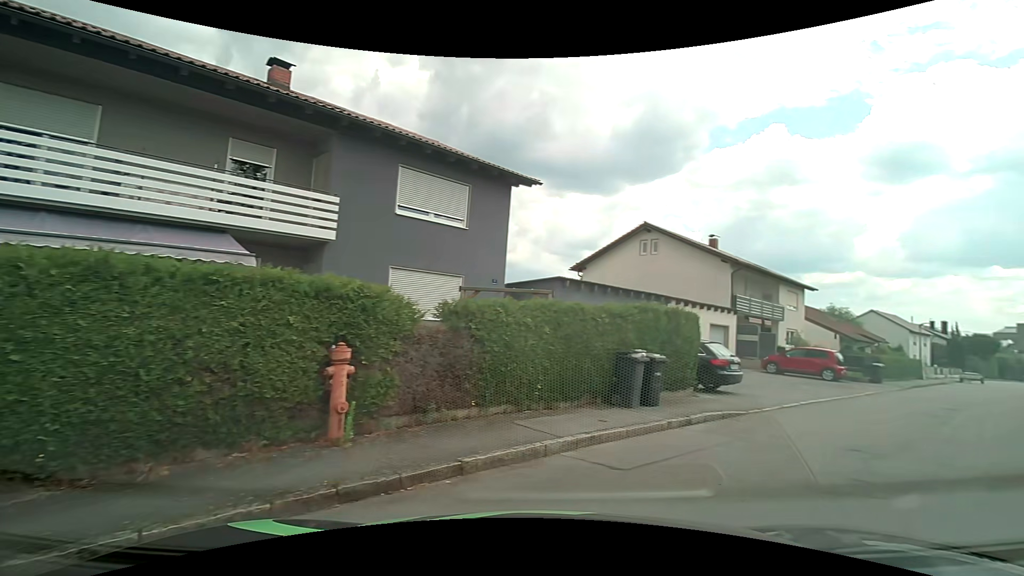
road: residential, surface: asphalt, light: Day
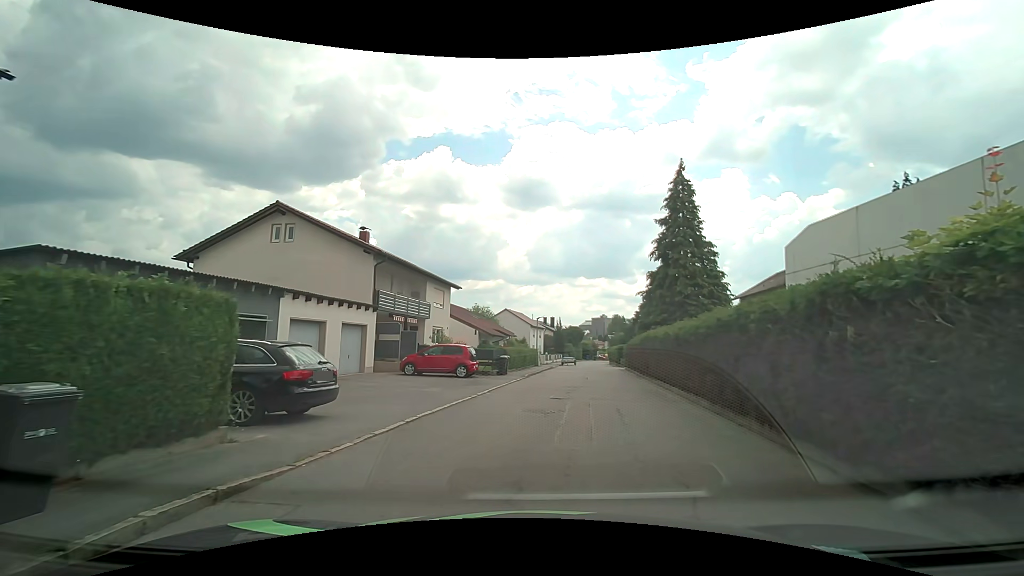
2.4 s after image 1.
(+2.1, +4.7) m; +38°
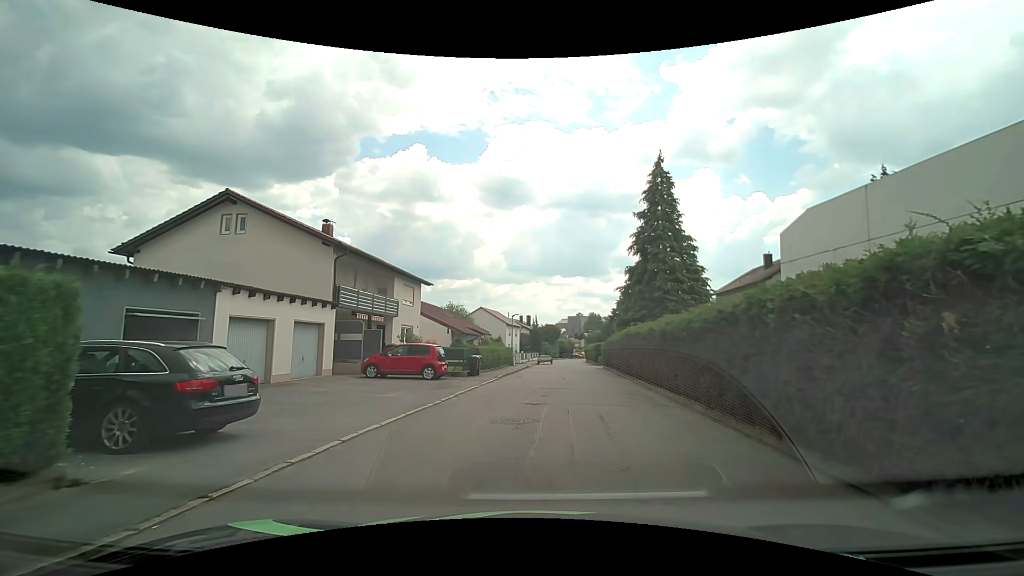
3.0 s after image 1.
(0.0, +1.7) m; +1°
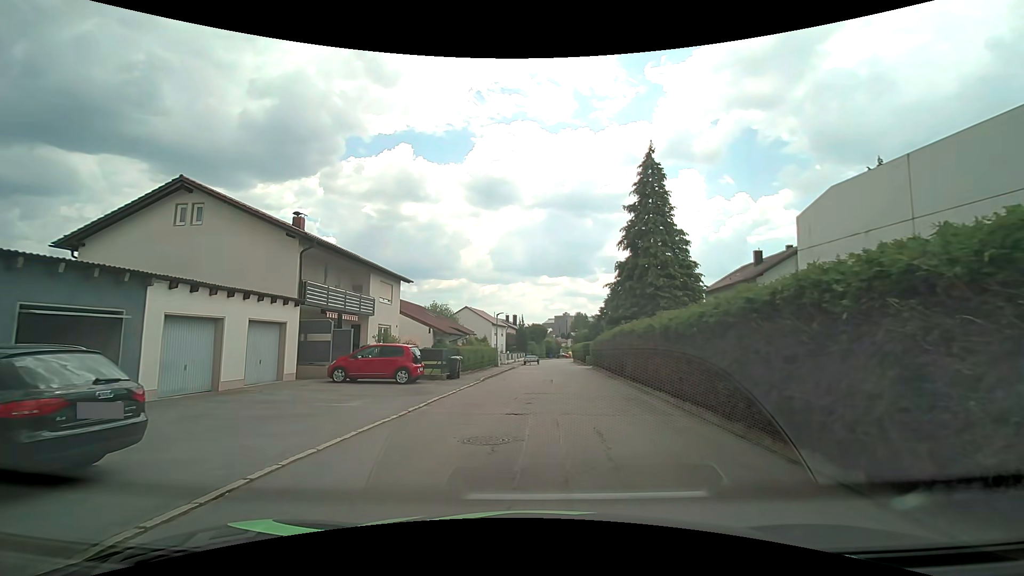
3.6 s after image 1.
(+0.1, +1.9) m; +2°
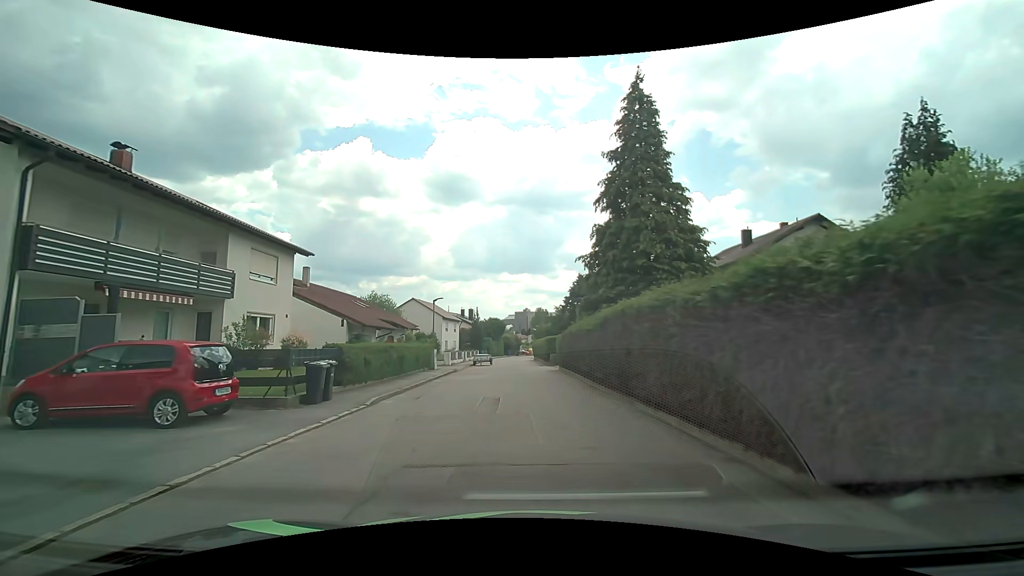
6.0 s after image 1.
(+0.4, +9.9) m; +3°
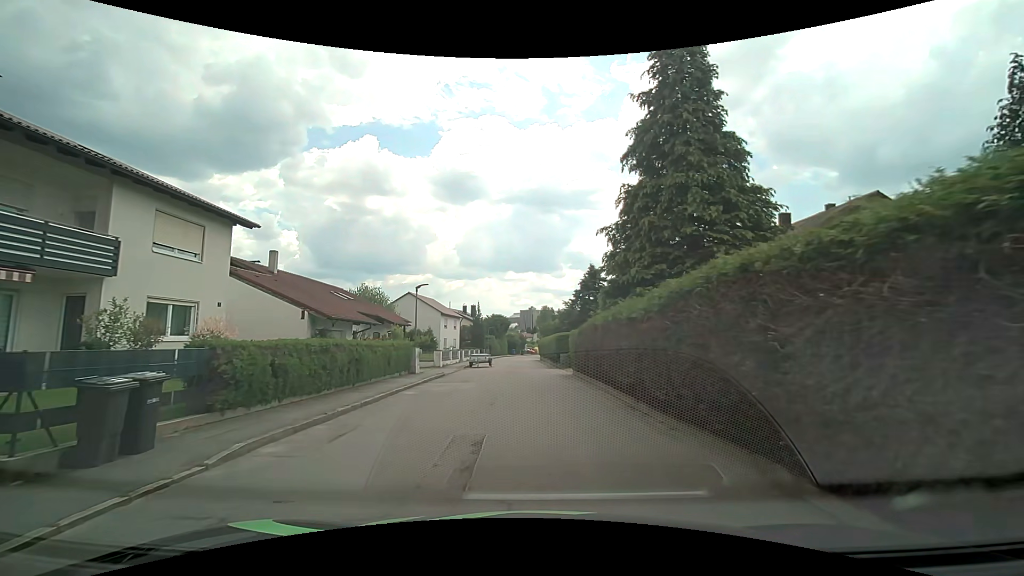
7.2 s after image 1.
(+0.1, +6.1) m; +1°
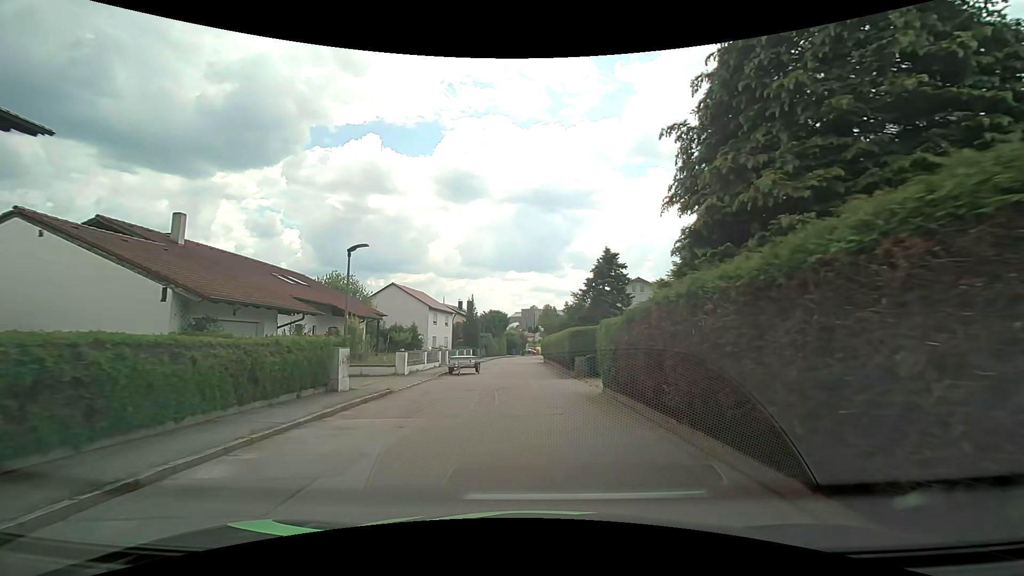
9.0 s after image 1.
(-0.1, +9.3) m; -1°
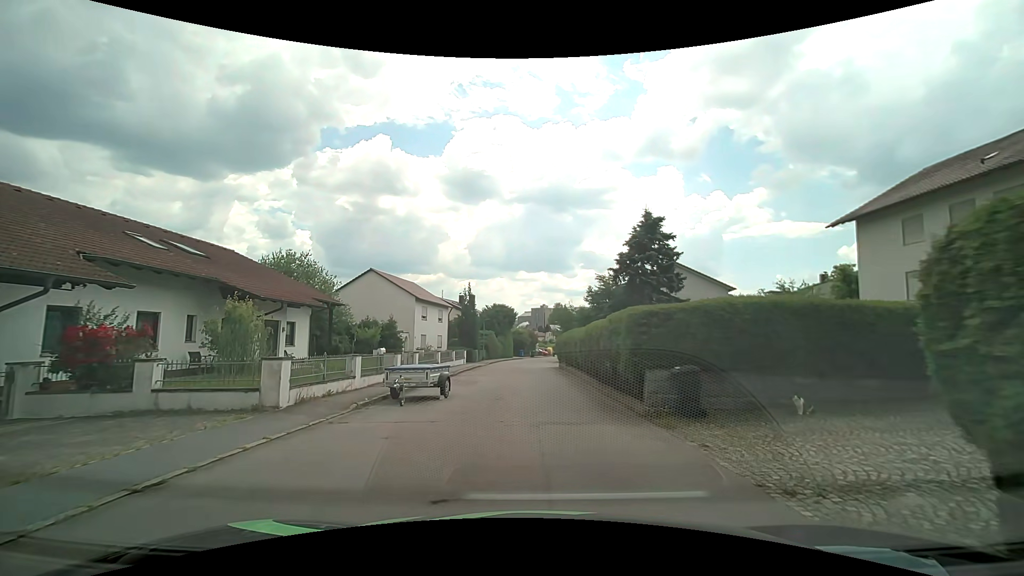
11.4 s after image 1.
(0.0, +11.8) m; -2°
